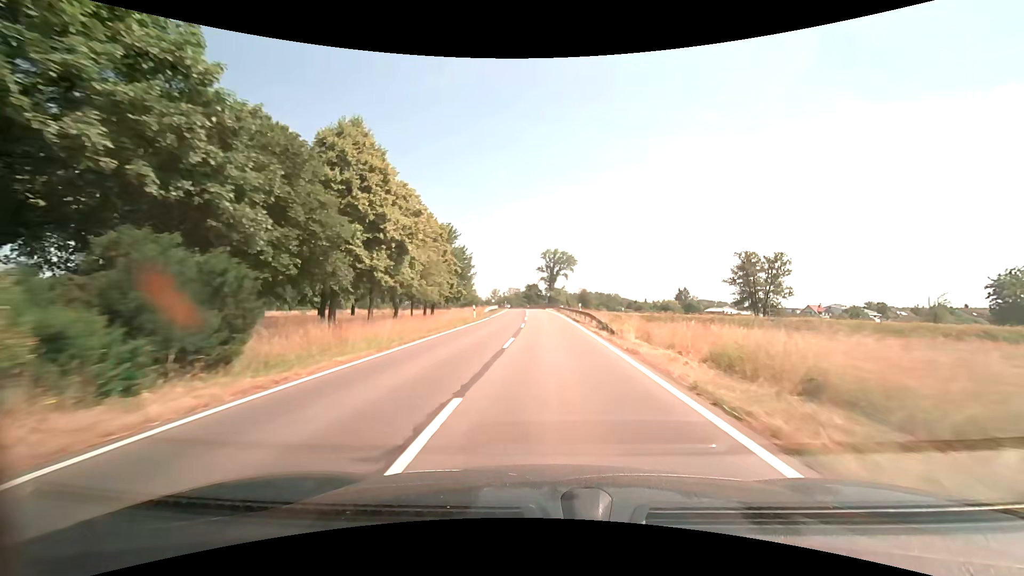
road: secondary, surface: asphalt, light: Day
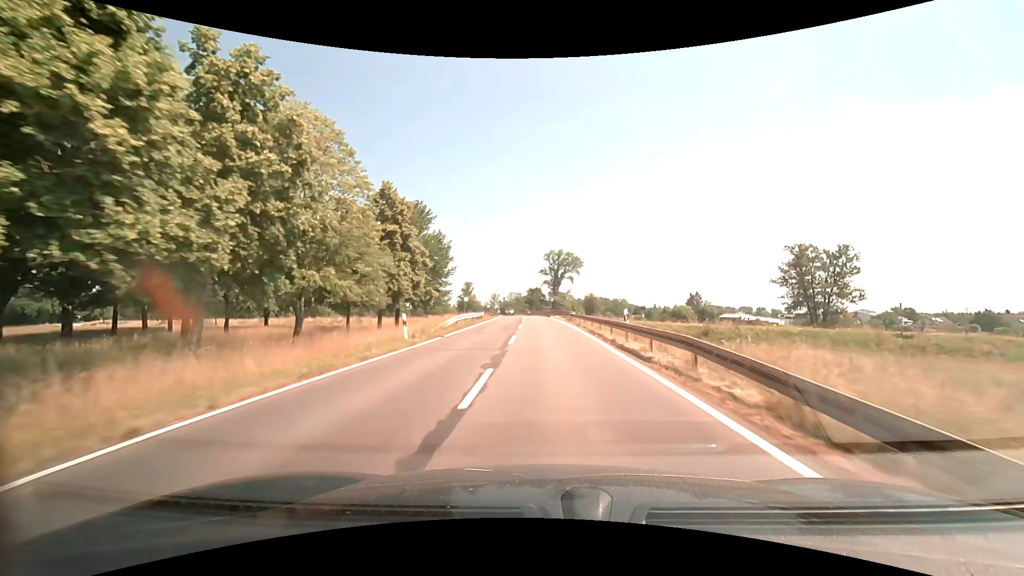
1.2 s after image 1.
(-0.1, +20.7) m; 0°
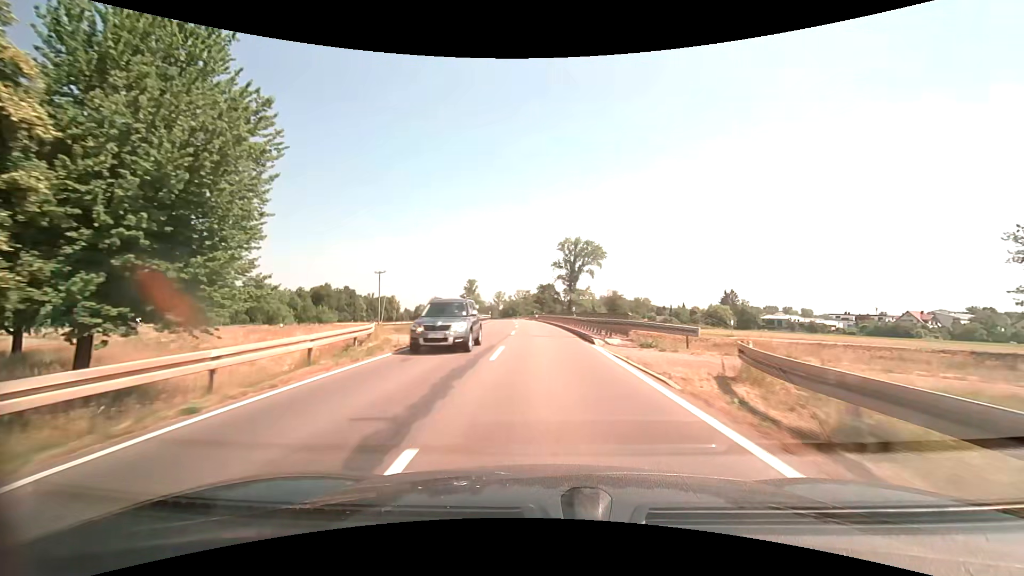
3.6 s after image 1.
(-0.5, +41.3) m; -1°
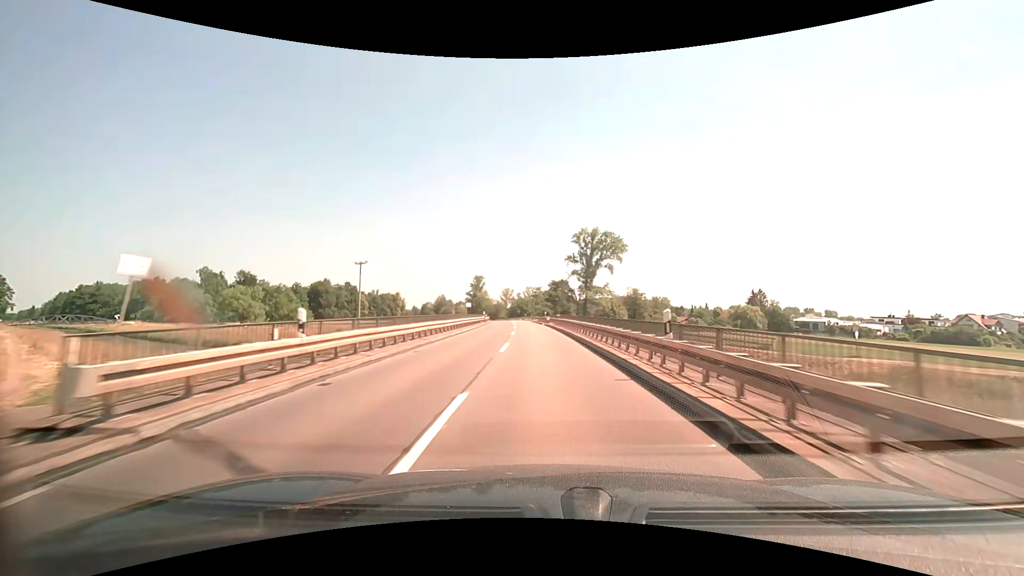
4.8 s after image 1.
(-0.3, +20.7) m; -1°
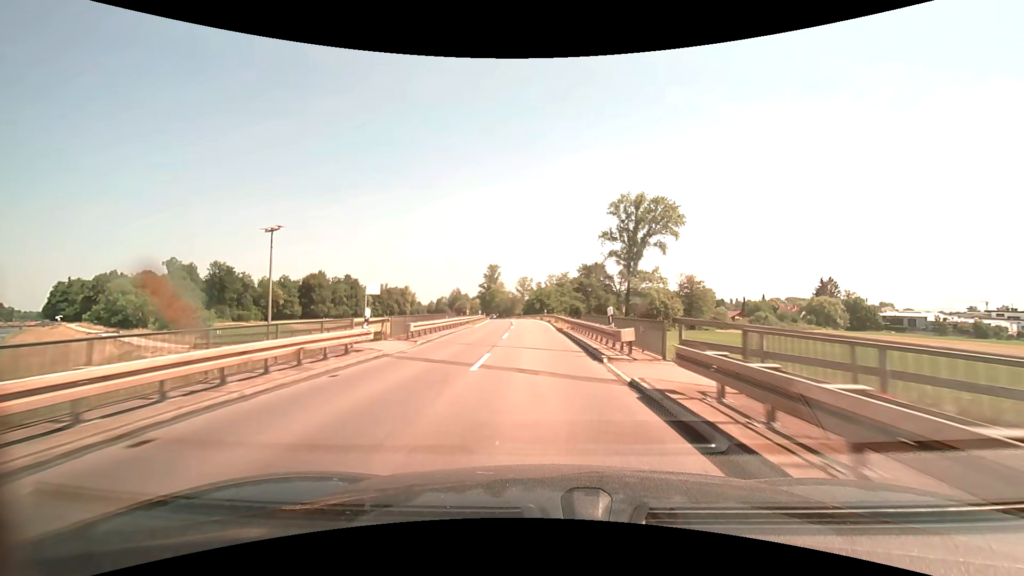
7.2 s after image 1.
(-0.8, +41.7) m; -3°
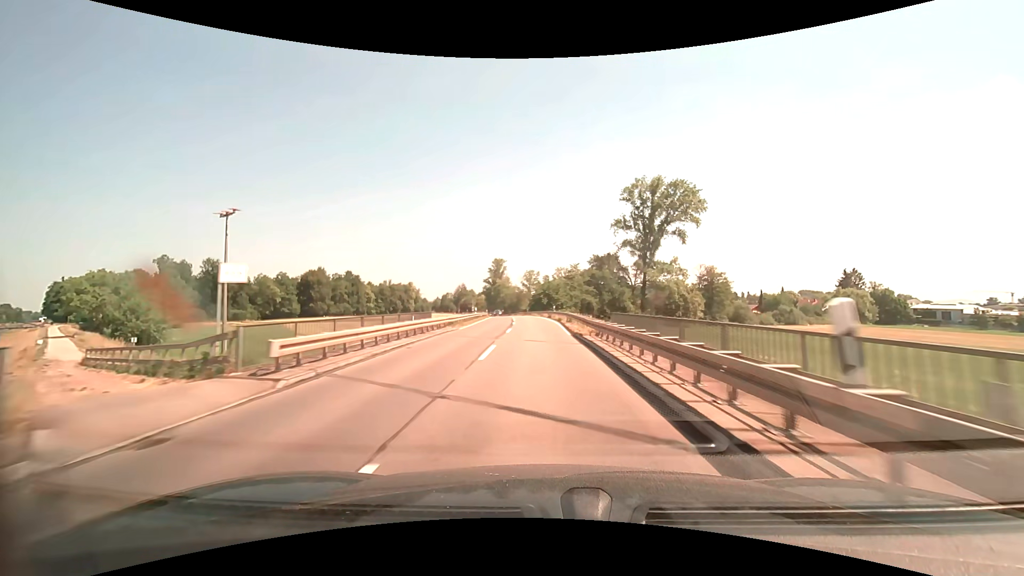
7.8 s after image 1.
(-0.1, +10.5) m; -1°
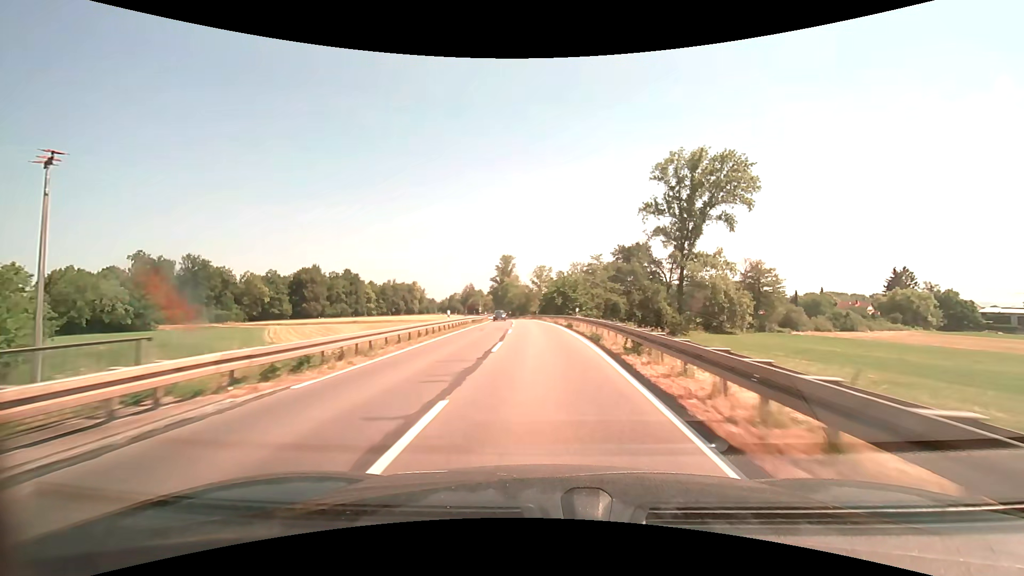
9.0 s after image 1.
(-0.3, +21.0) m; -1°
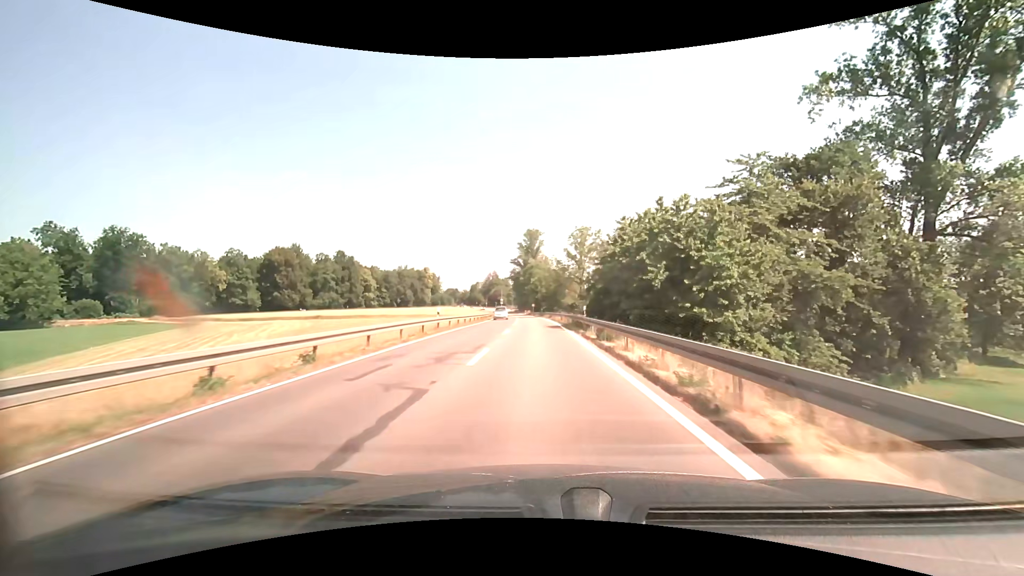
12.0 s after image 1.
(-1.5, +52.5) m; -4°
(0, +10) (0, +20) (0, +30) (-1, +40) (-1, +50) (-2, +60) (-2, +70) (-3, +80) (-3, +90) (-4, +100) m
